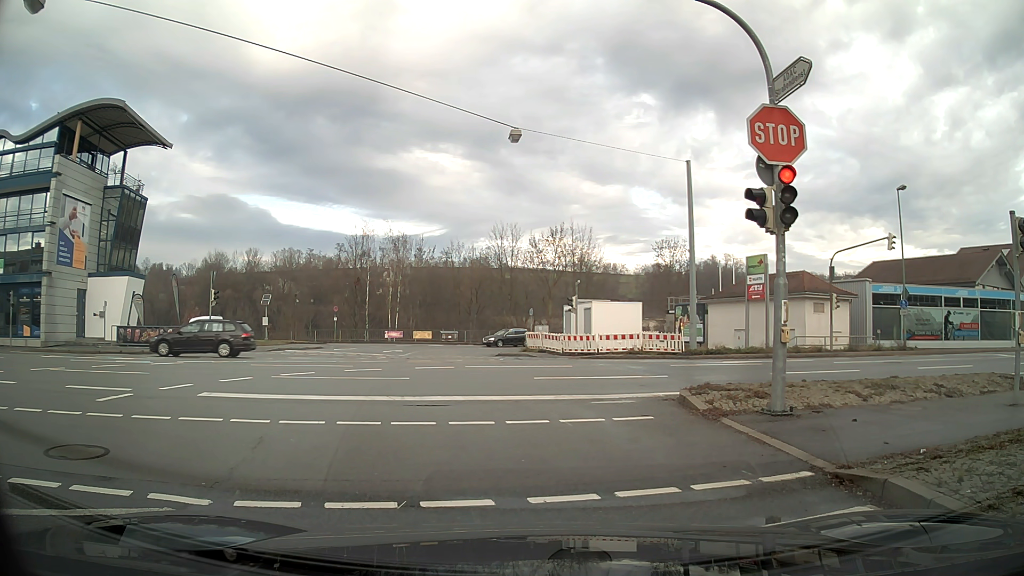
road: tertiary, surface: asphalt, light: Day
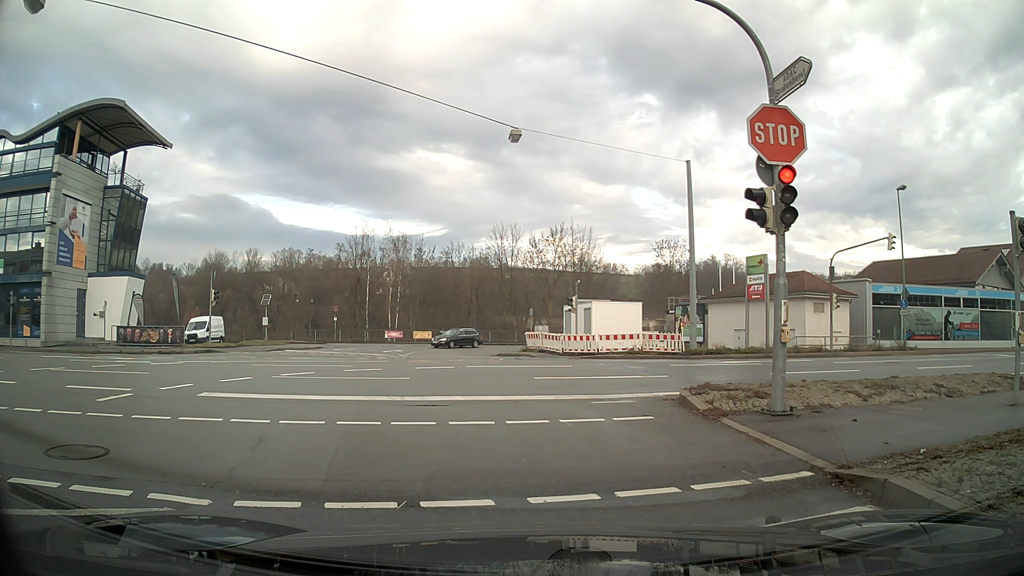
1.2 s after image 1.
(0.0, 0.0) m; 0°
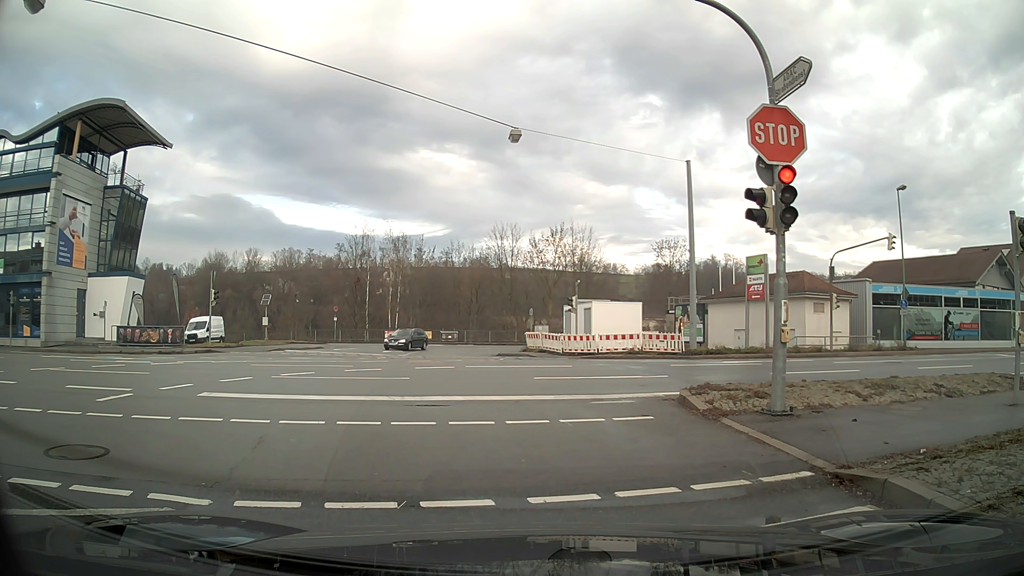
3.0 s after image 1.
(0.0, 0.0) m; 0°
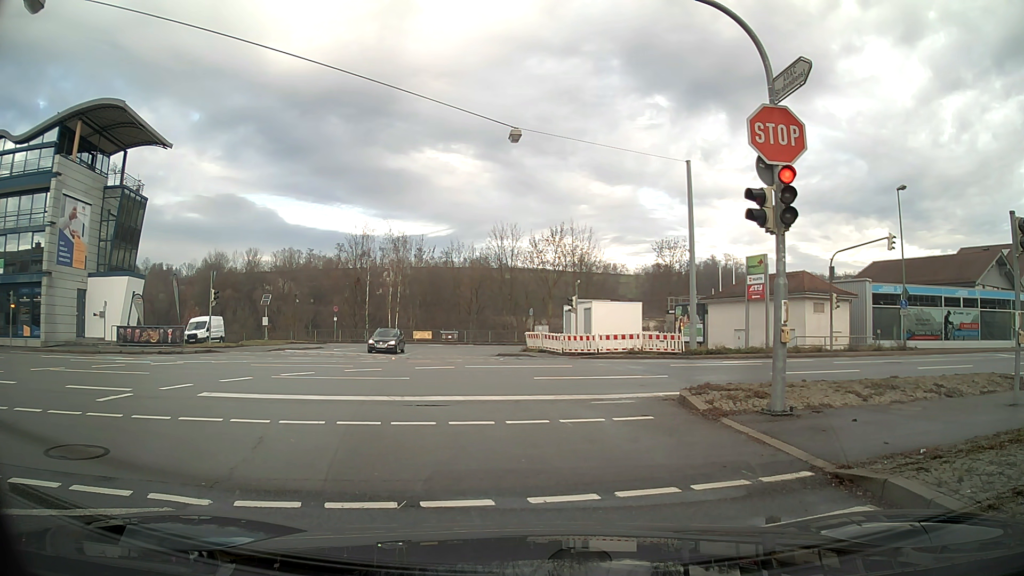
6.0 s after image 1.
(0.0, 0.0) m; 0°
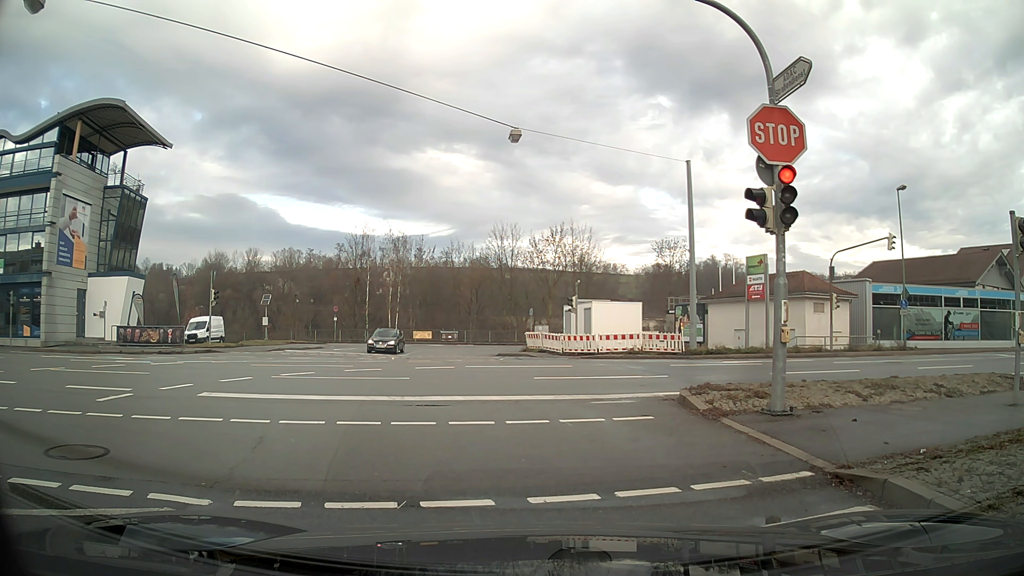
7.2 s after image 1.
(0.0, 0.0) m; 0°
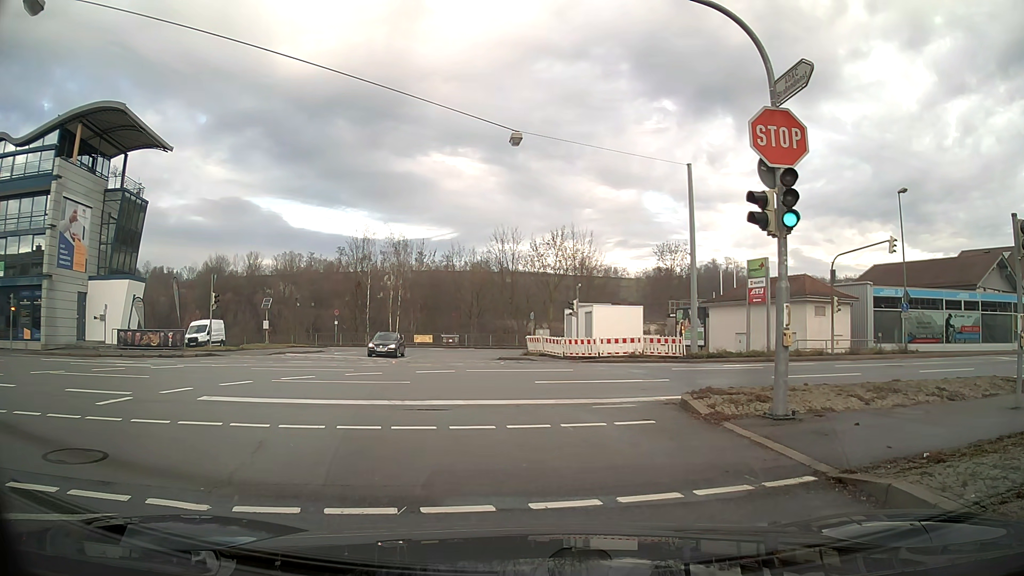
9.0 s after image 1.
(0.0, 0.0) m; 0°
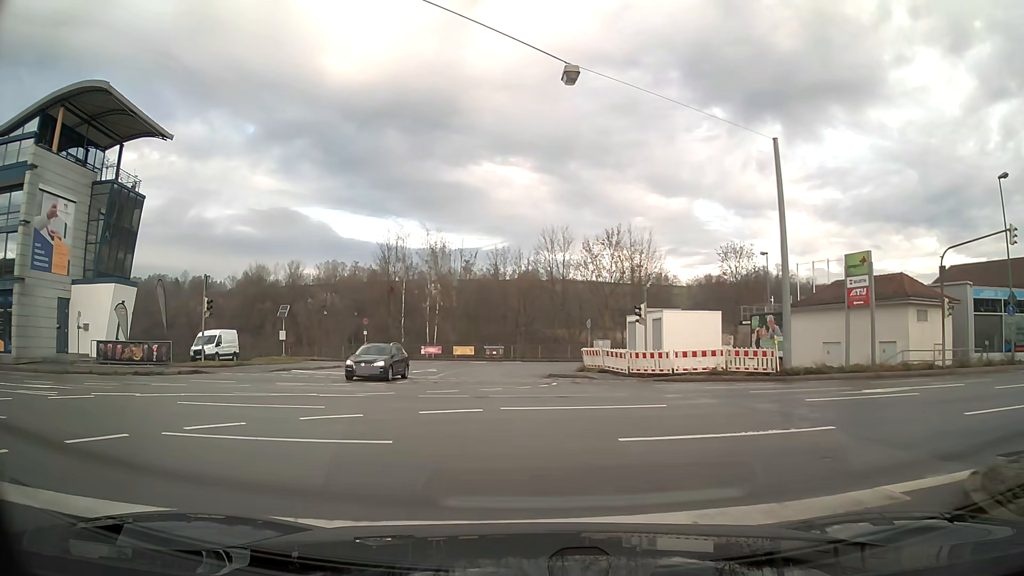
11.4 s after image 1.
(-0.5, +7.1) m; -6°
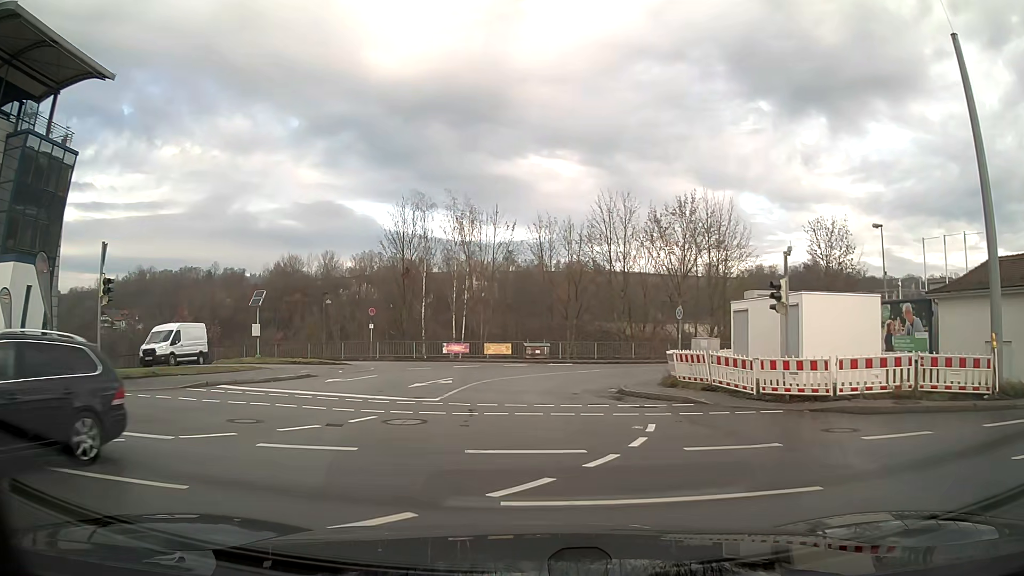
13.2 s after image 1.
(-0.4, +12.1) m; -3°
(0, +10) (0, +20) (+4, +29) (+11, +36) (+21, +39) (+30, +42) (+40, +44) (+50, +47) (+59, +49) (+69, +52) m
